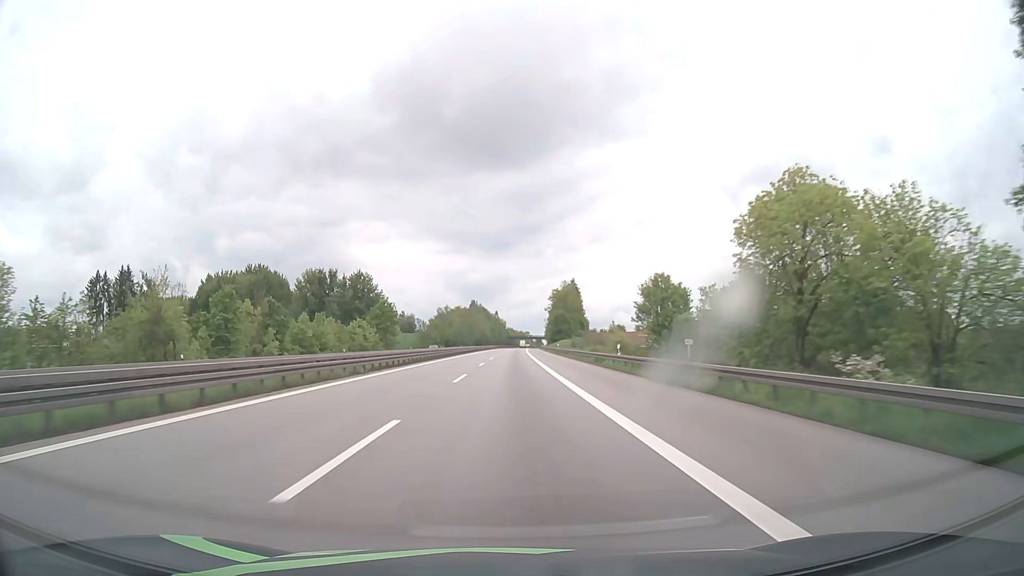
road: motorway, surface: asphalt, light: Day
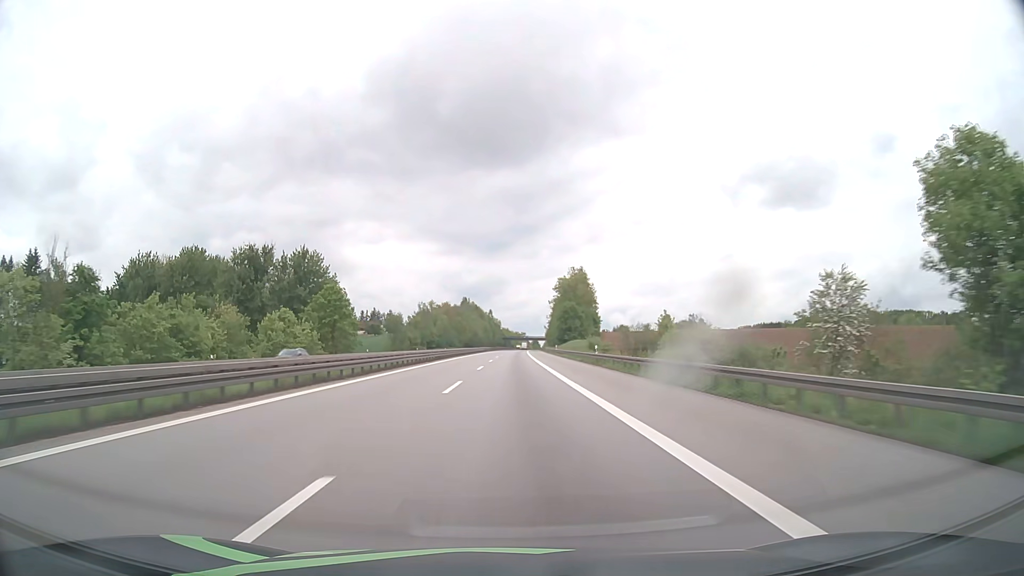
(+0.2, +41.2) m; 0°
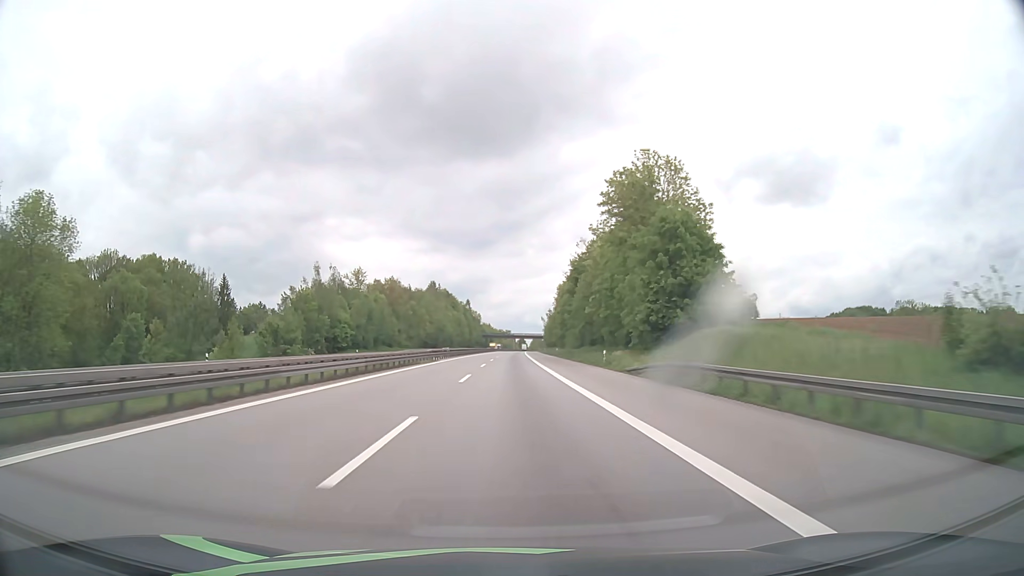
(+1.3, +103.0) m; +1°
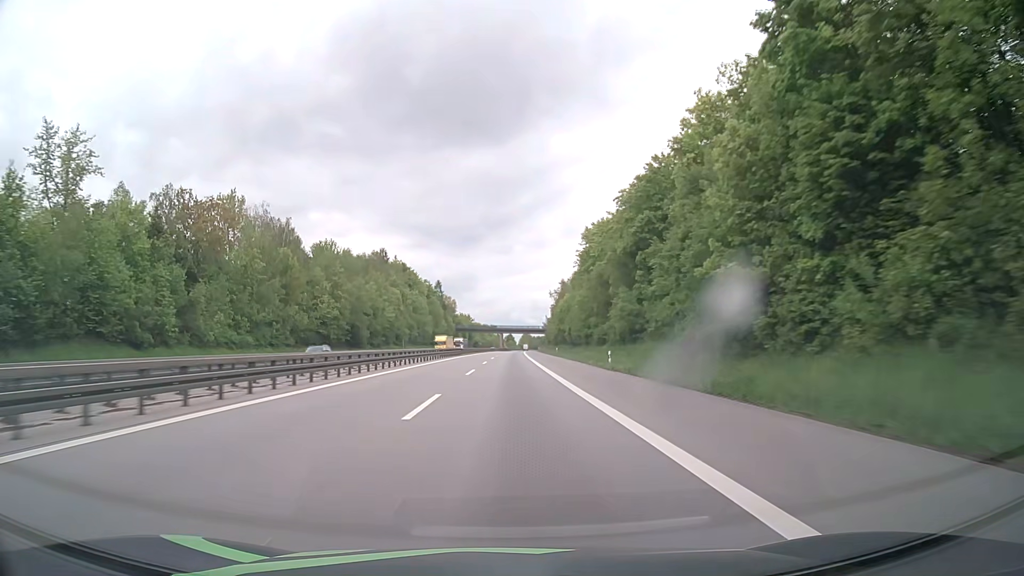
(+1.0, +103.2) m; +1°
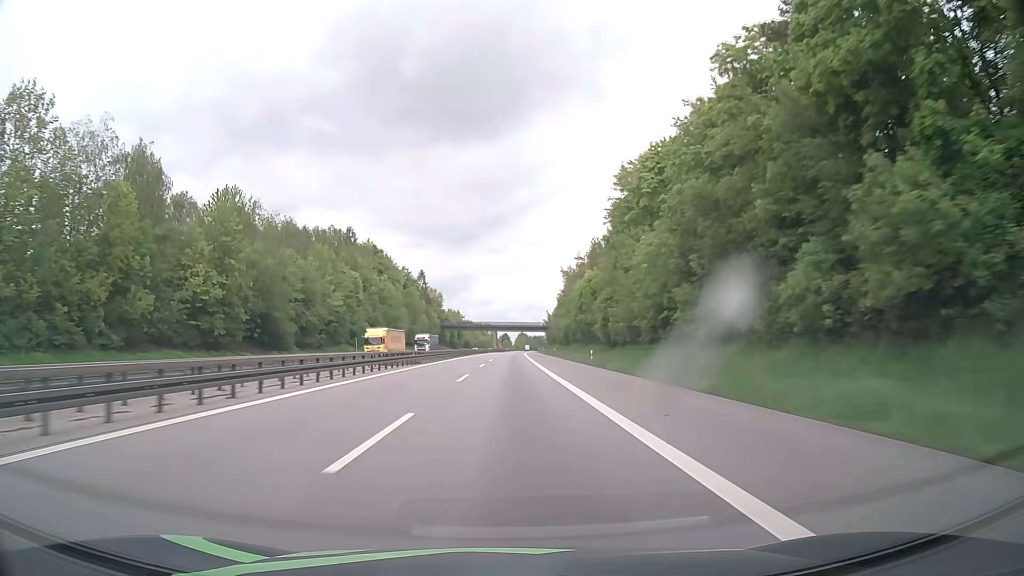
(+0.1, +41.4) m; 0°
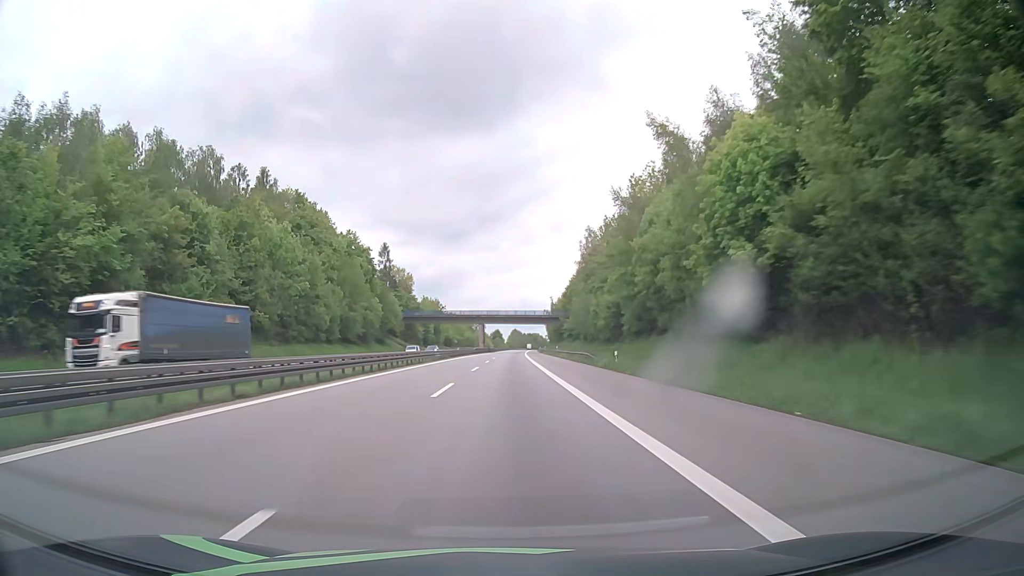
(+0.4, +62.0) m; +1°
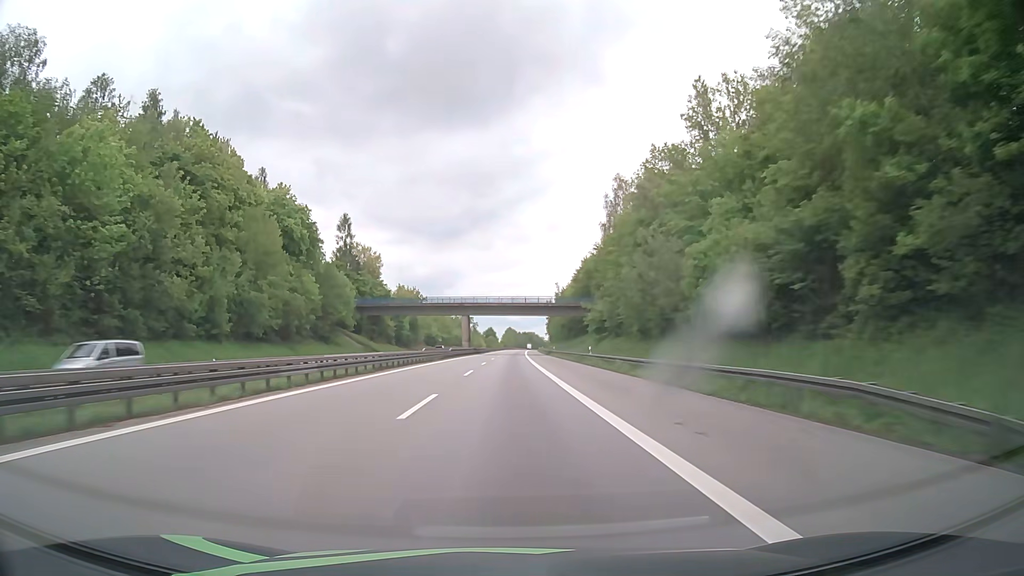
(+0.1, +41.4) m; 0°
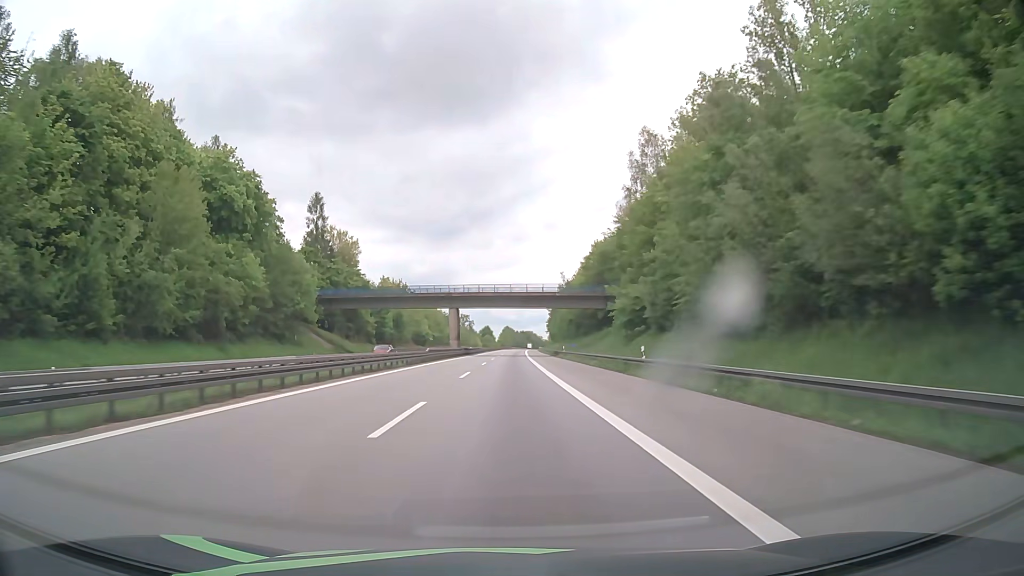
(0.0, +20.7) m; 0°
